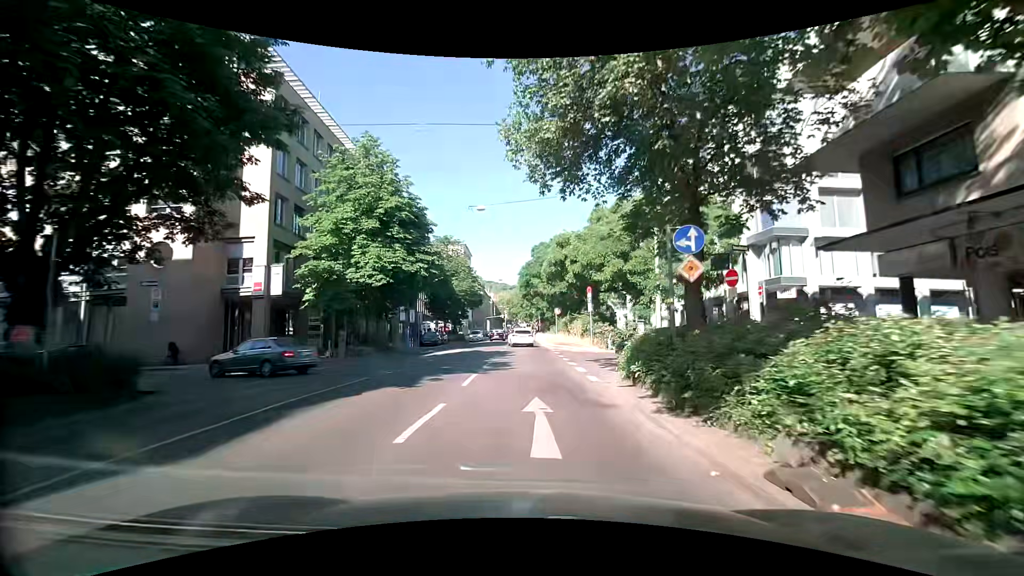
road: secondary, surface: asphalt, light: Day
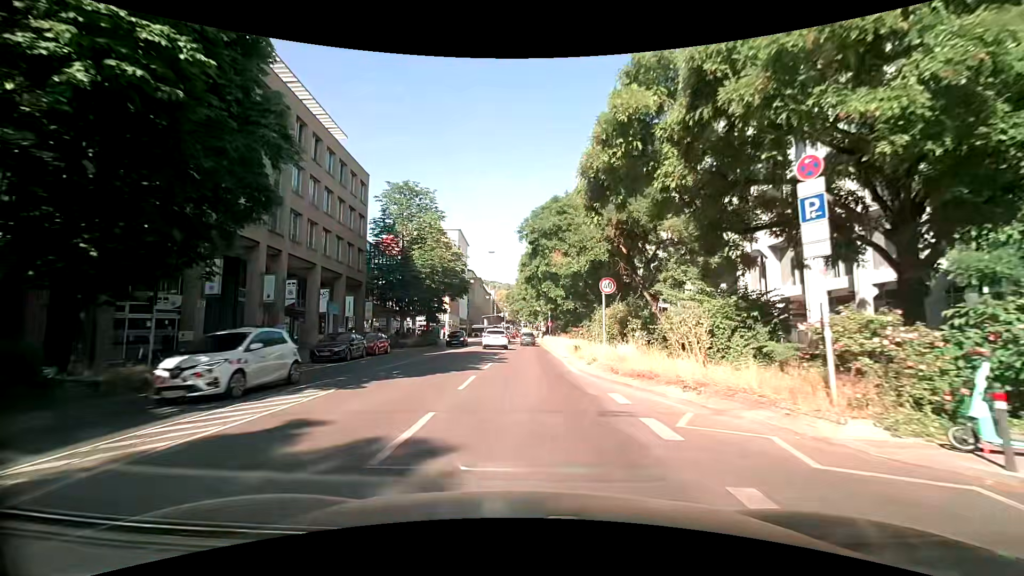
(-0.2, +25.9) m; -1°
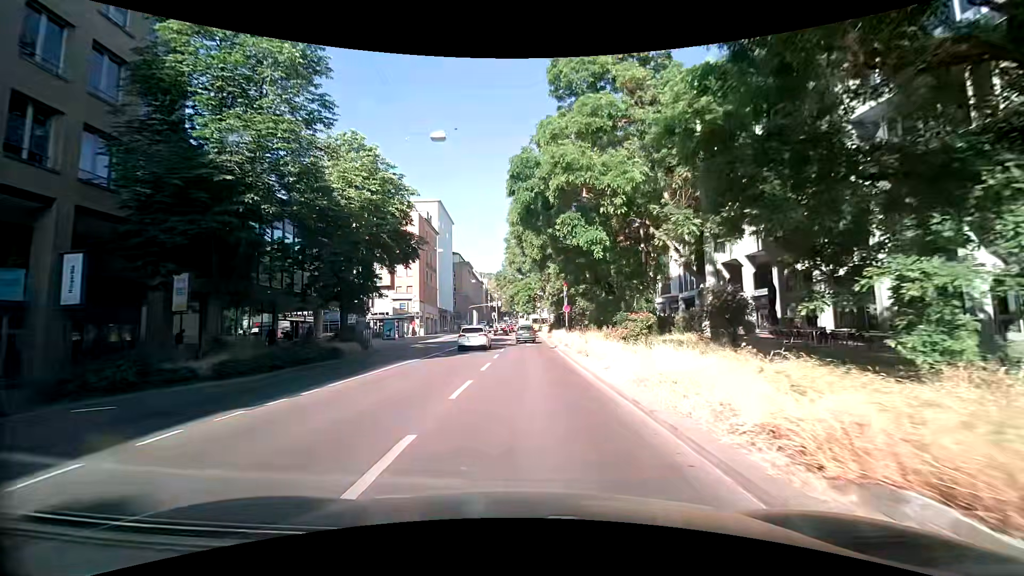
(0.0, +26.5) m; 0°
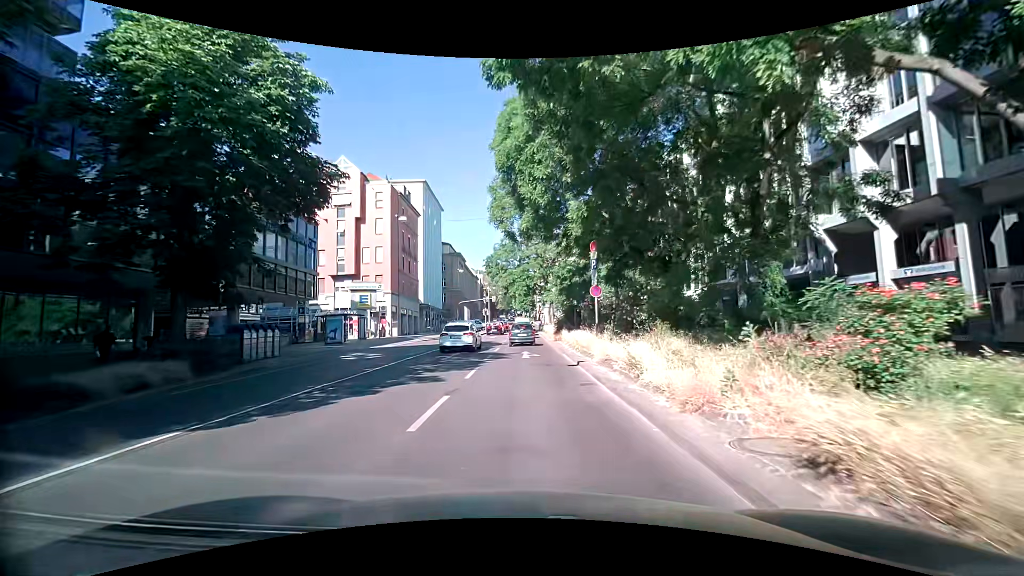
(+0.2, +14.9) m; 0°
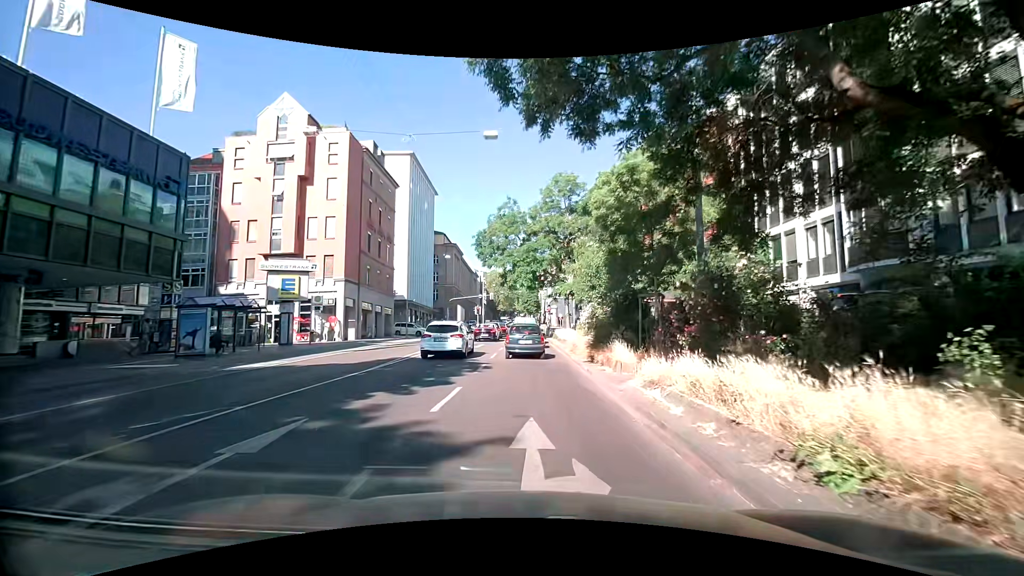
(0.0, +16.9) m; +3°
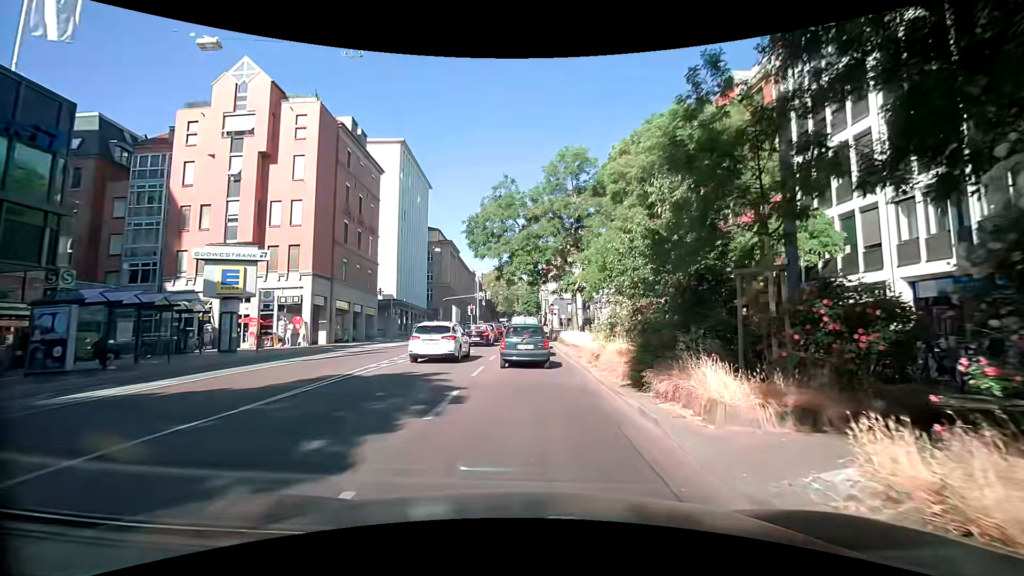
(-0.3, +6.6) m; -2°
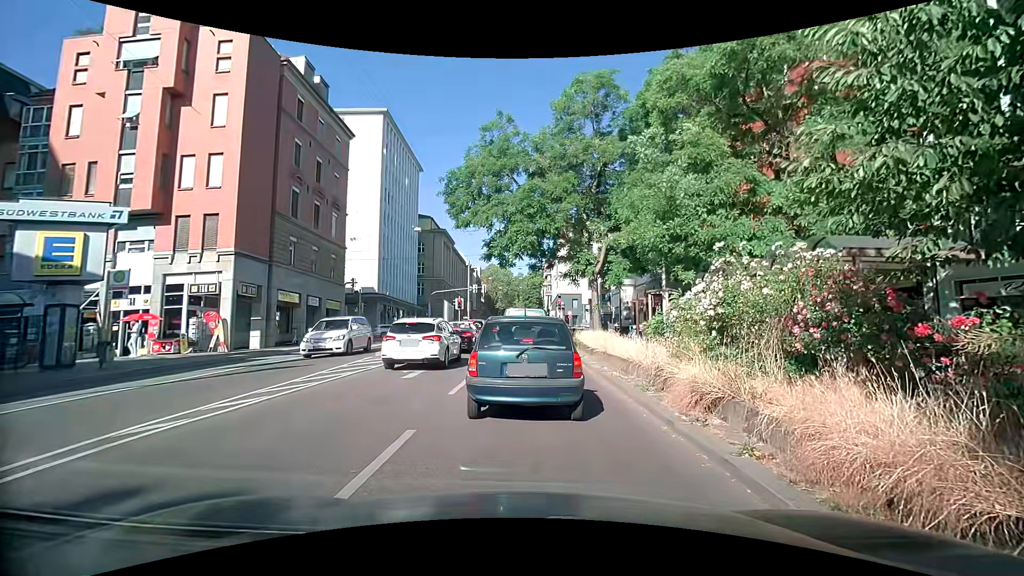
(-0.1, +9.7) m; -1°
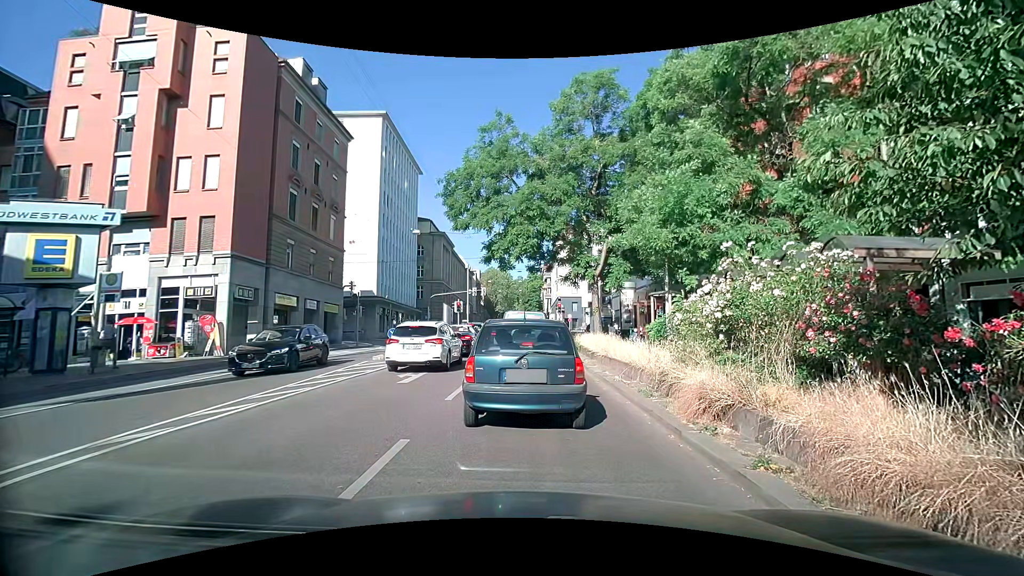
(0.0, +0.4) m; 0°
